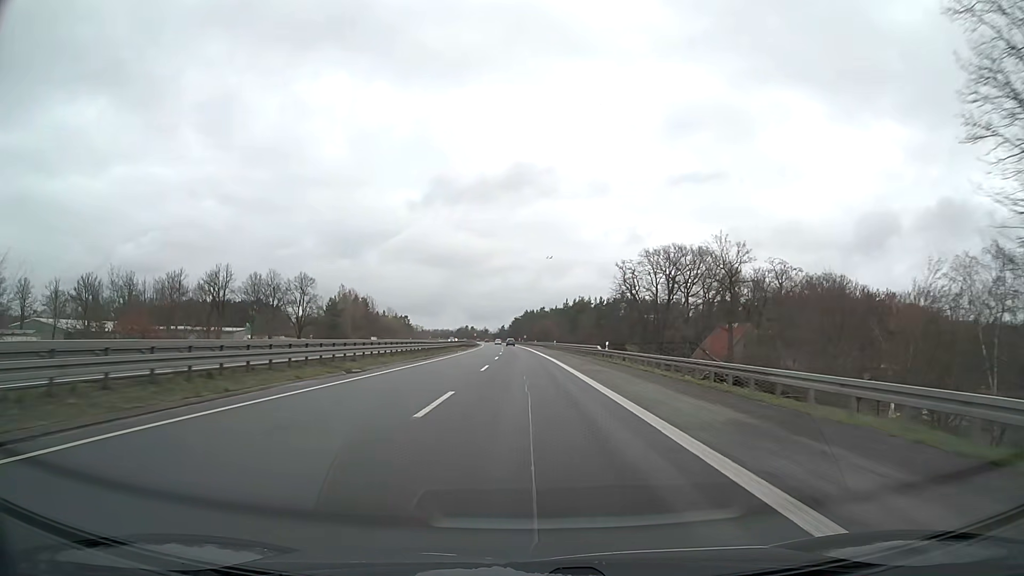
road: motorway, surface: asphalt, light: Day
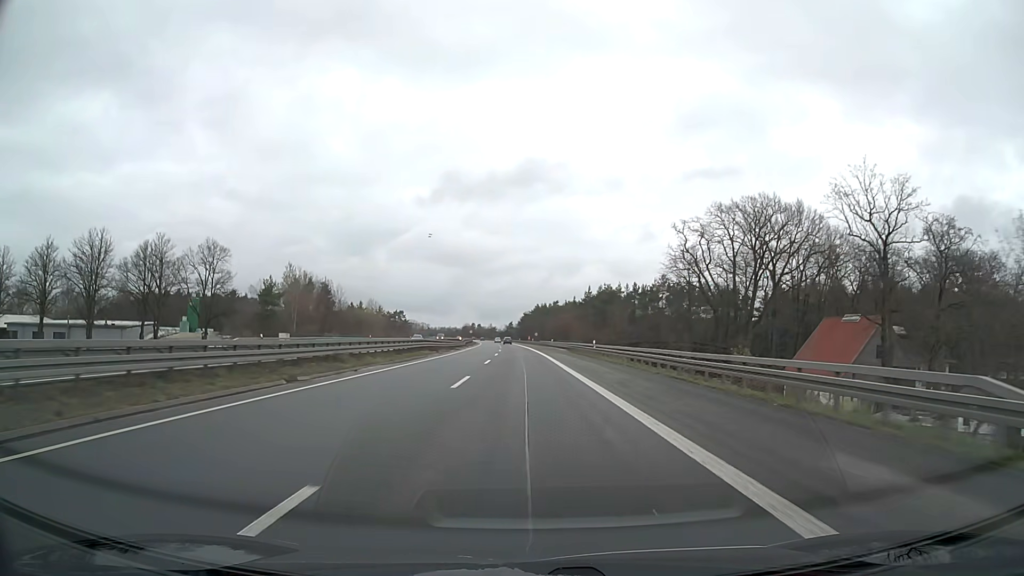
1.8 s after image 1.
(-0.2, +47.5) m; -1°
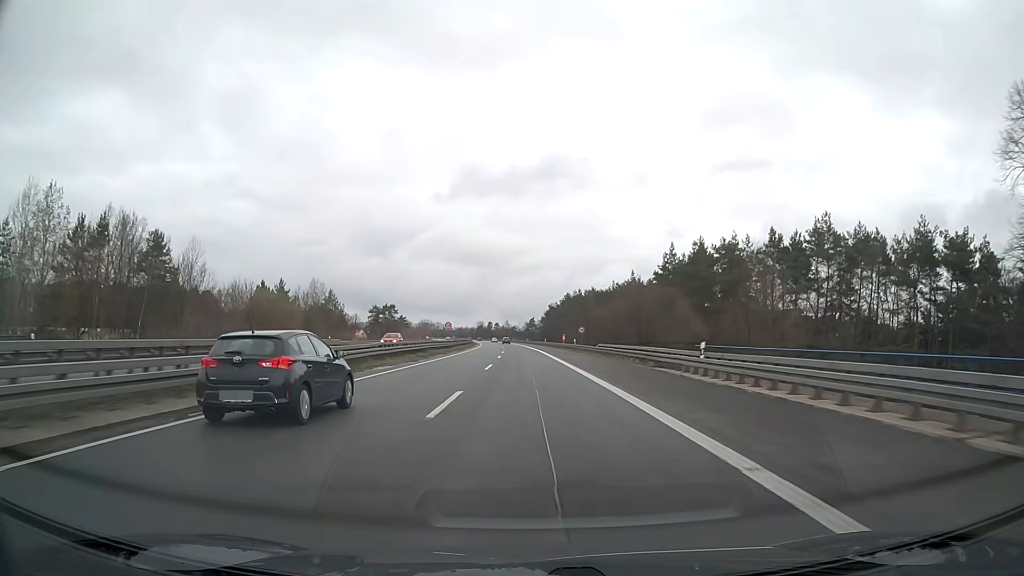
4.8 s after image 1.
(-1.5, +79.2) m; -2°
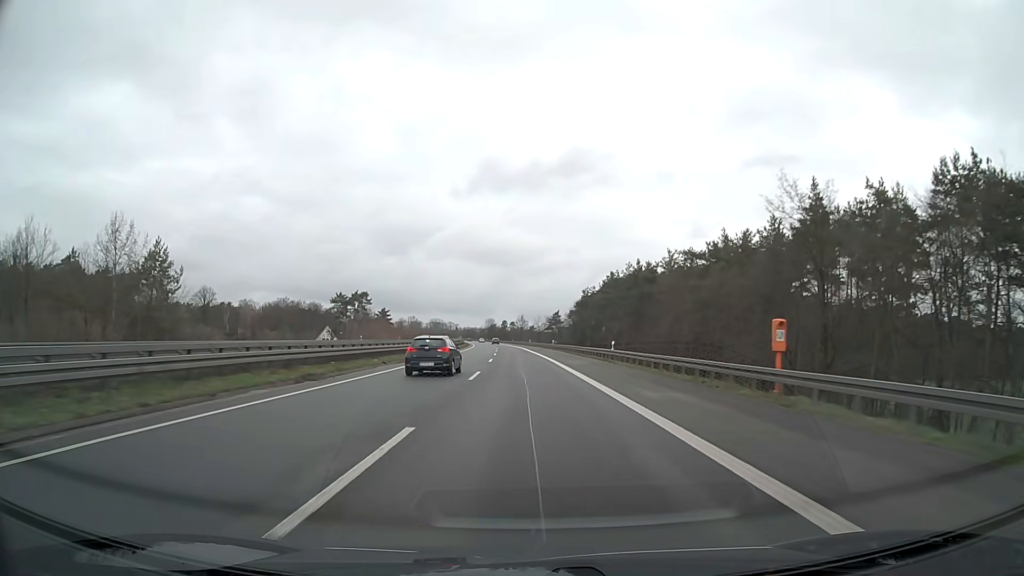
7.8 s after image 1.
(-1.1, +79.2) m; -2°
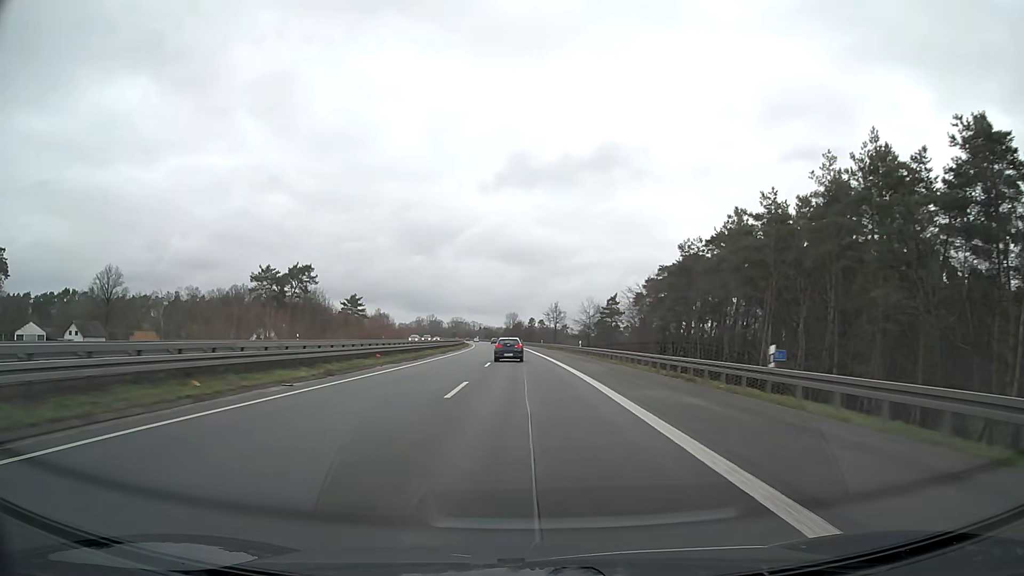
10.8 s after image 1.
(-1.6, +79.3) m; -2°
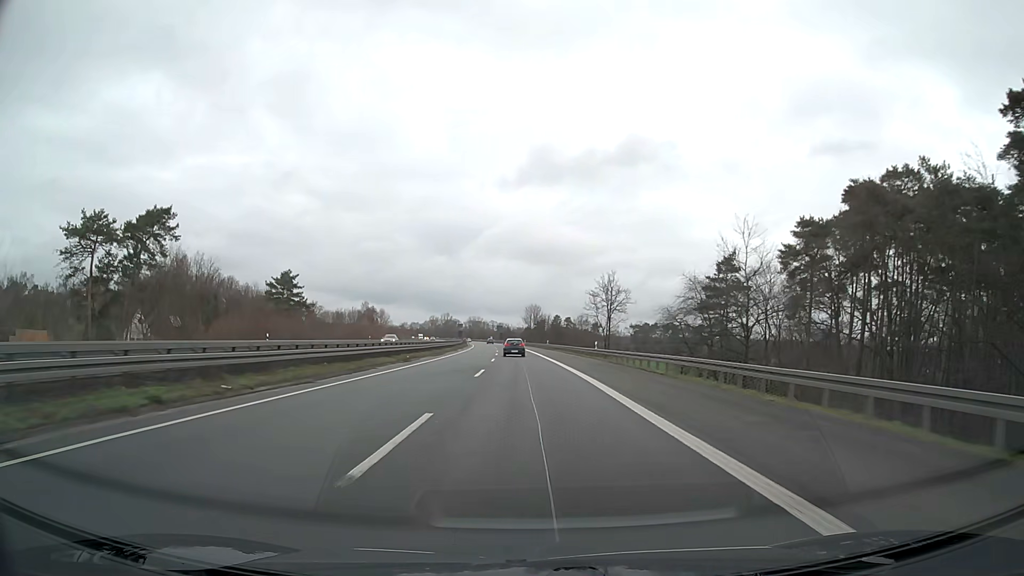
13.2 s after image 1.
(-1.1, +63.4) m; -2°
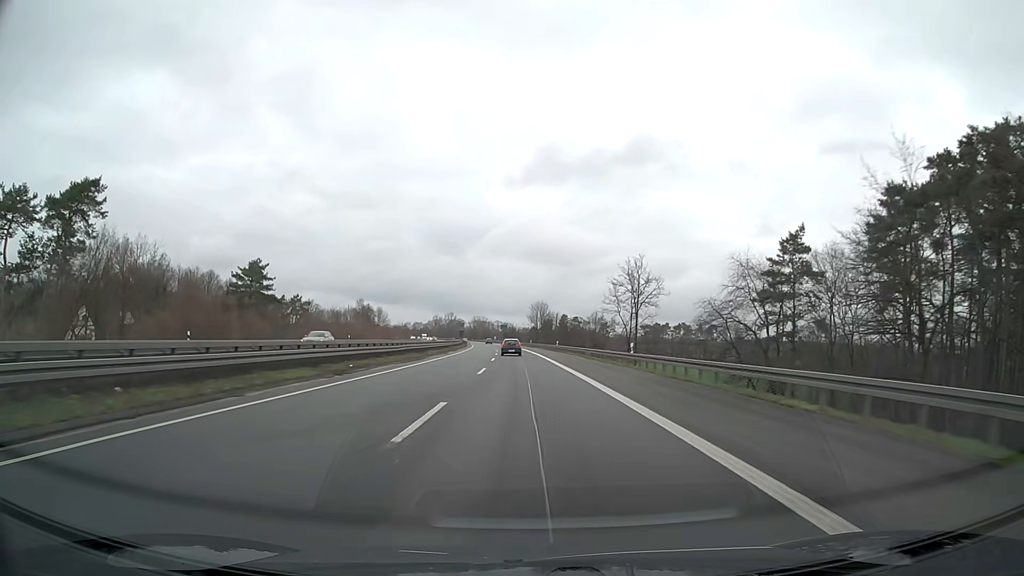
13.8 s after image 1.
(0.0, +15.9) m; 0°
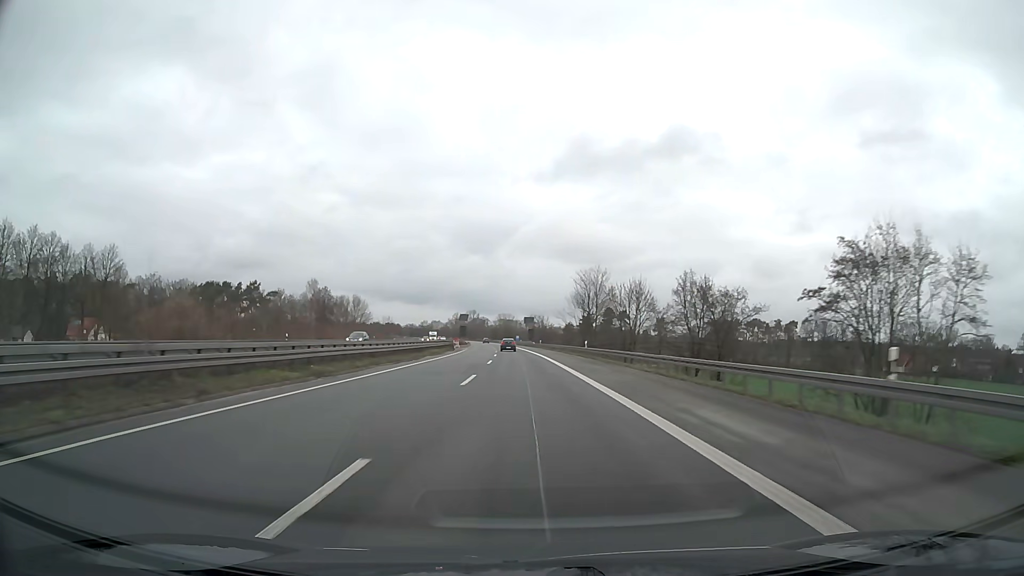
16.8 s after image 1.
(-1.6, +79.3) m; -2°
(0, +10) (0, +20) (0, +30) (0, +40) (-1, +50) (-1, +60) (-1, +70) (-2, +80) (-2, +90) (-3, +100) m
